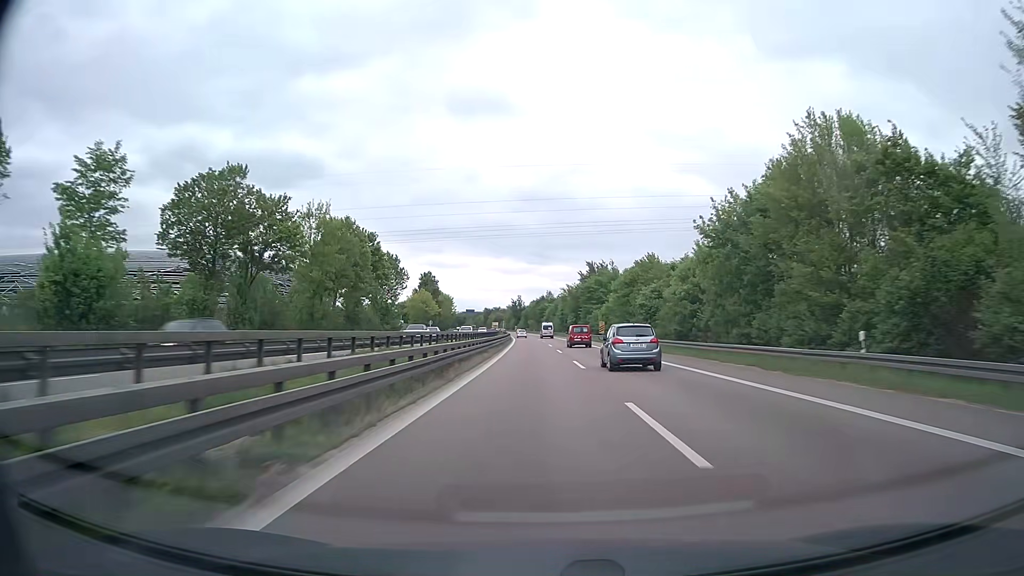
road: trunk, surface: asphalt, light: Day
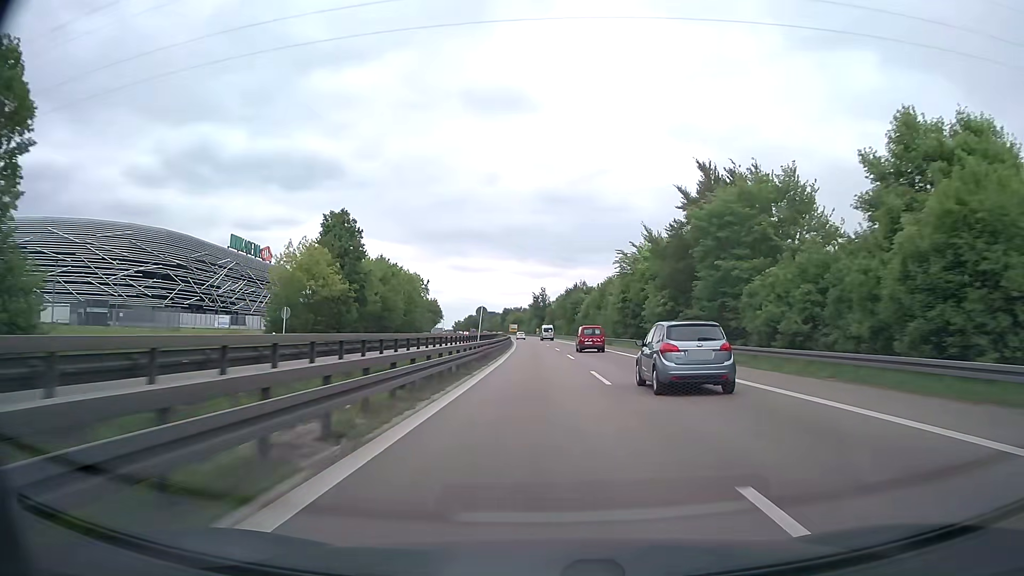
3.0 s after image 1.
(-1.6, +78.9) m; -2°
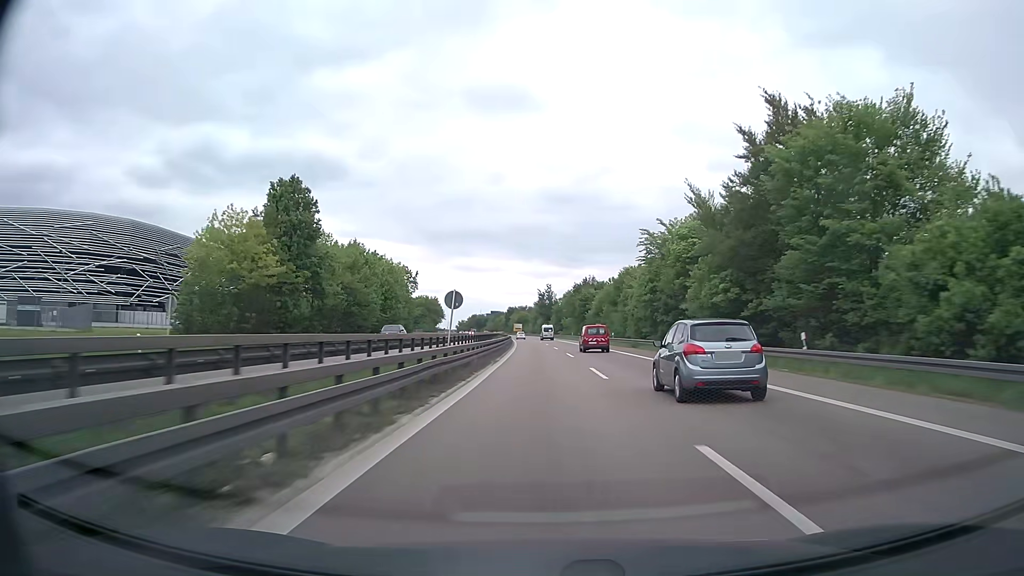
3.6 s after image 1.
(-0.1, +15.8) m; 0°
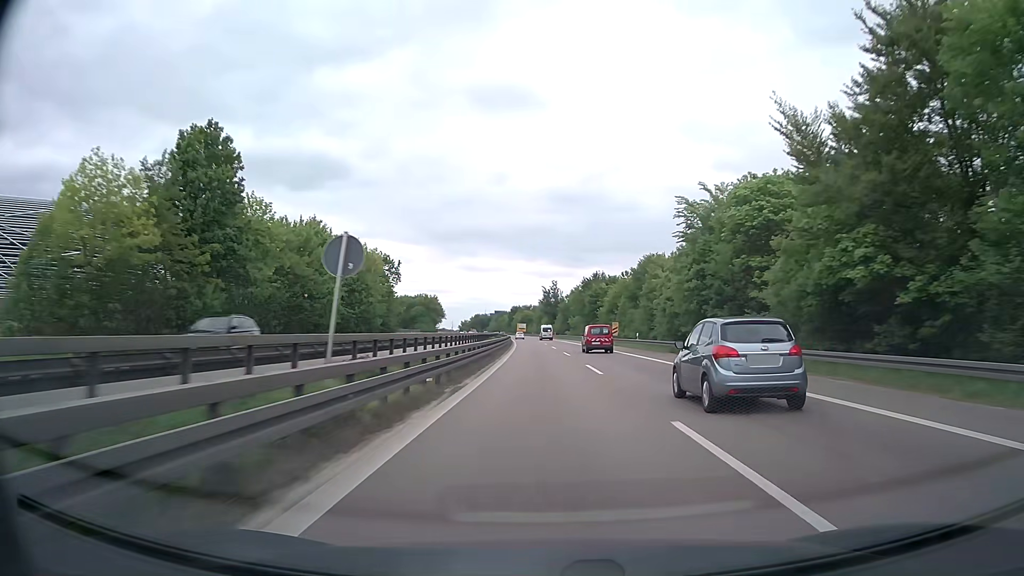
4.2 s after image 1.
(-0.1, +15.8) m; -1°
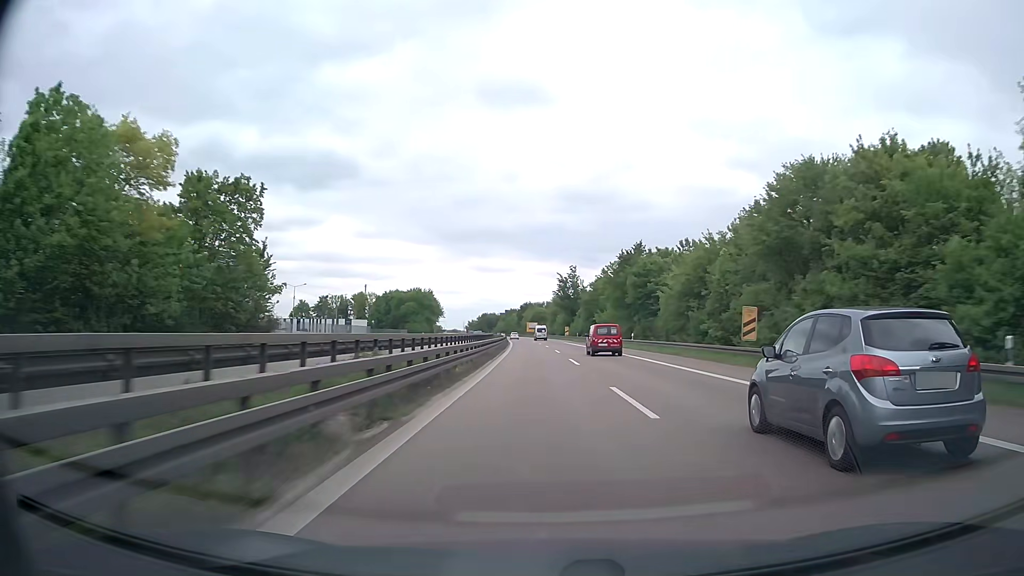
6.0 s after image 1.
(-0.4, +47.4) m; -1°
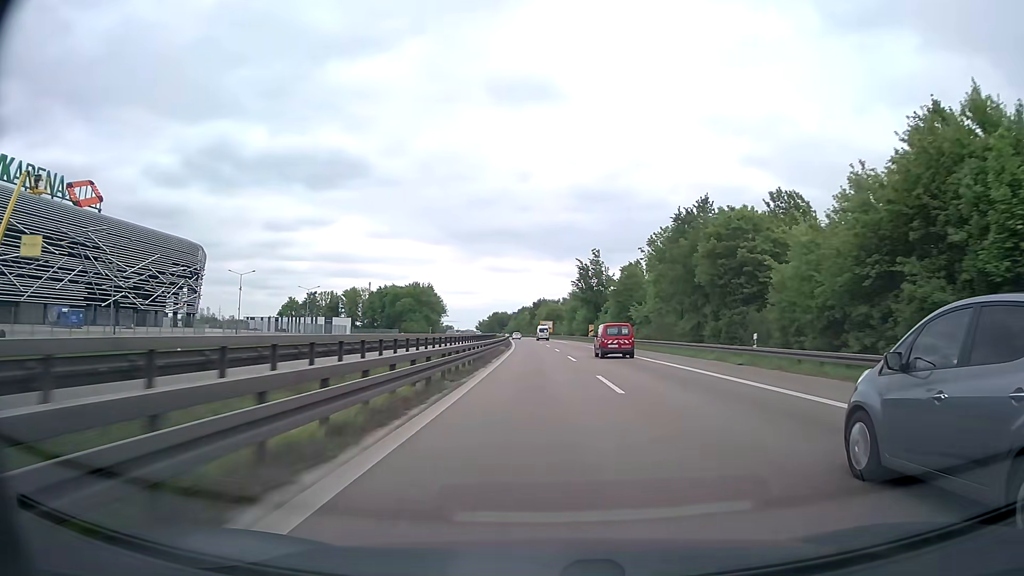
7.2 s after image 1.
(-0.3, +31.6) m; -1°
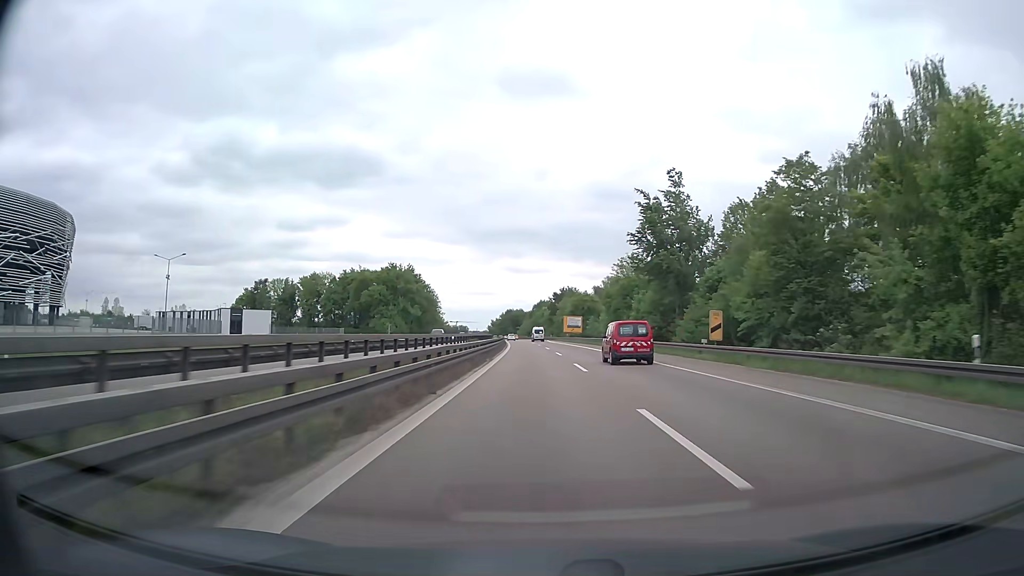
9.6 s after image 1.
(-1.0, +63.1) m; -2°
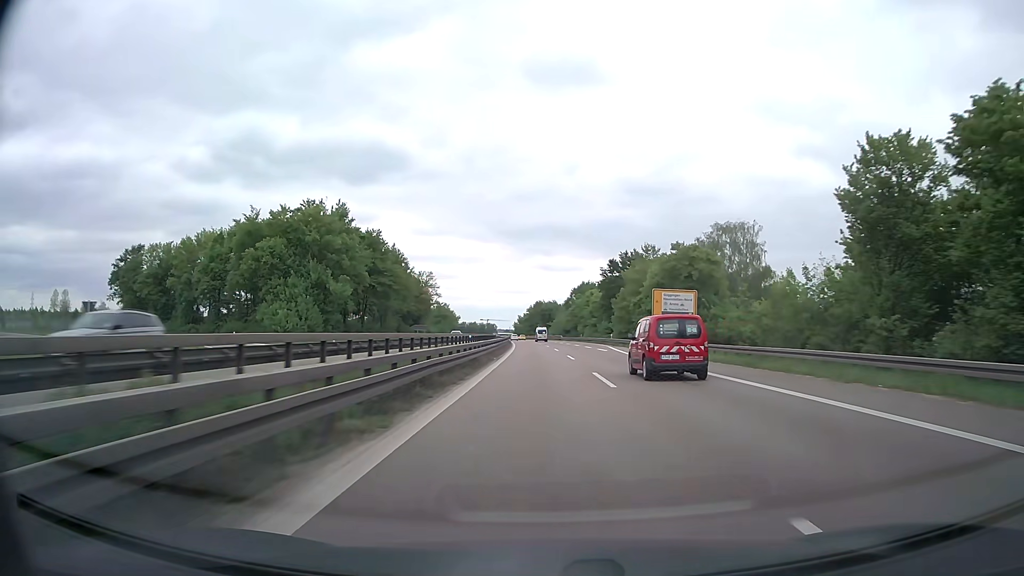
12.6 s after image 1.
(-2.3, +79.0) m; -3°
(0, +10) (0, +20) (0, +30) (0, +40) (-1, +50) (-1, +60) (-1, +70) (-1, +80) (-2, +90) (-2, +100) m
